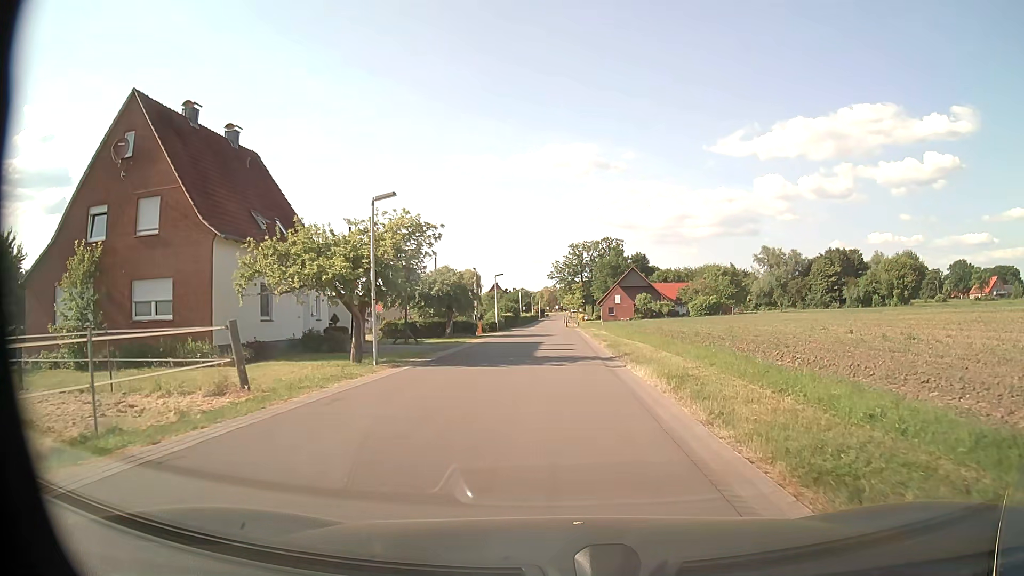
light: Day
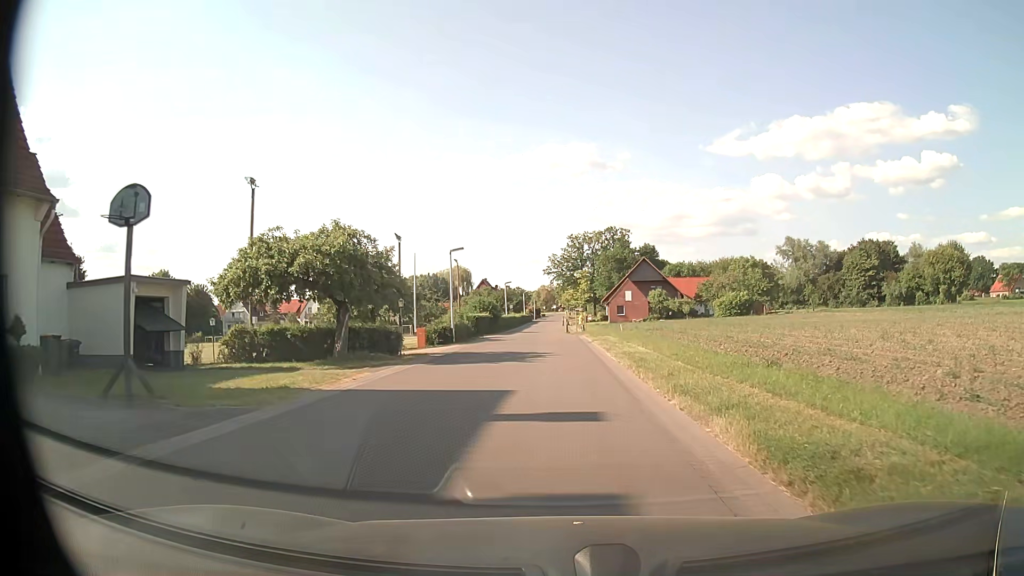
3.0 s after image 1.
(0.0, +21.1) m; 0°
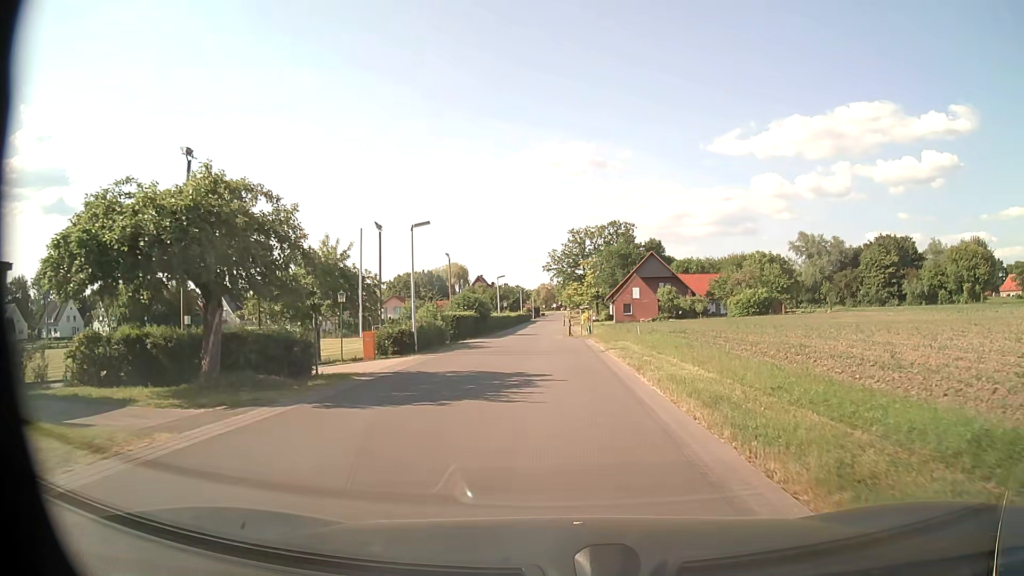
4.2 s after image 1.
(0.0, +8.8) m; 0°
(0, +10) (0, +20) (-1, +30) (-2, +40) (-2, +50) (-2, +60) (-2, +70) (-1, +80) (-1, +90) (0, +100) m
